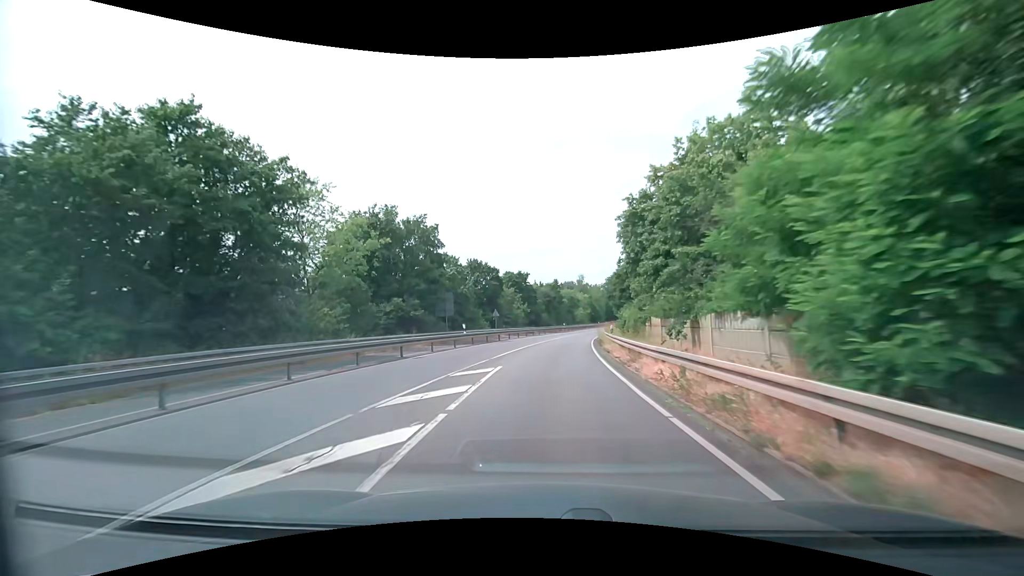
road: tertiary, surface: asphalt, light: Day
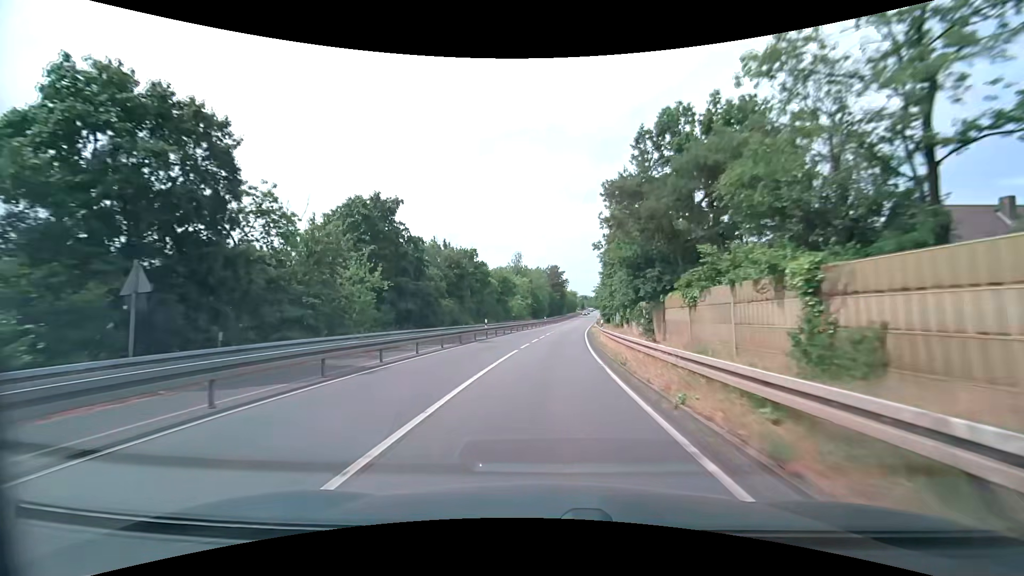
(+2.2, +43.7) m; +7°
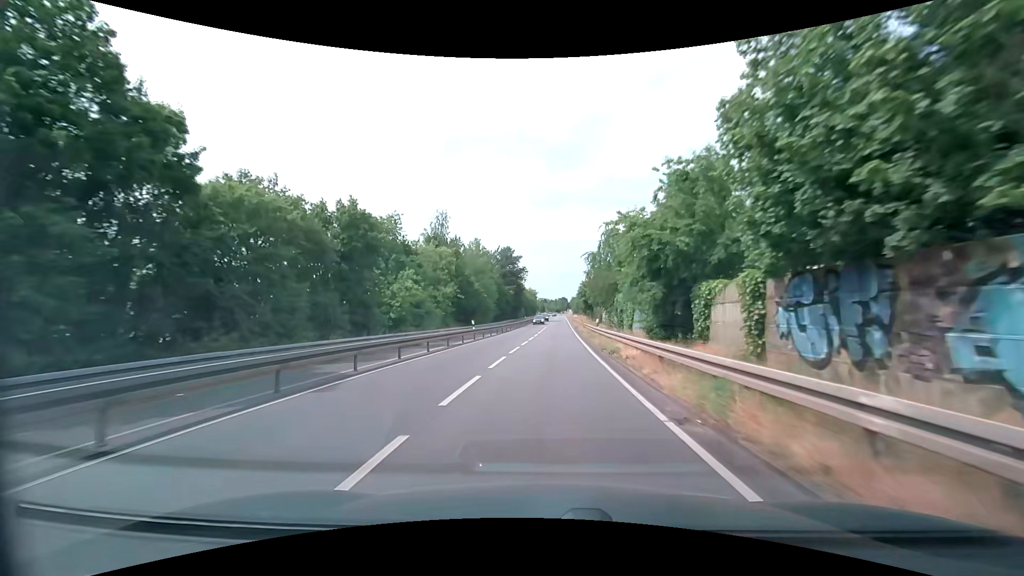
(+2.5, +45.7) m; +5°
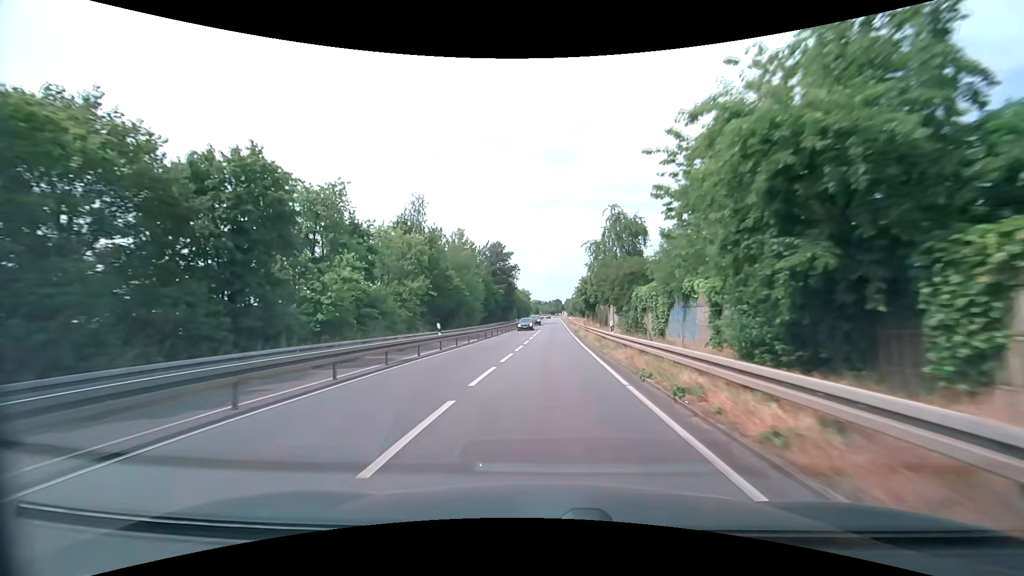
(0.0, +9.4) m; 0°
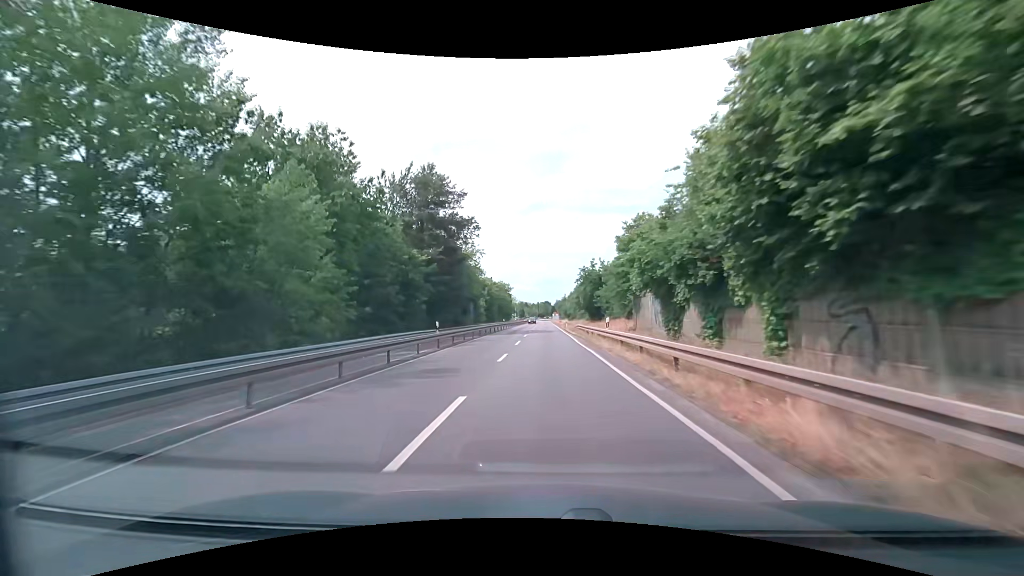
(+0.8, +47.8) m; +2°
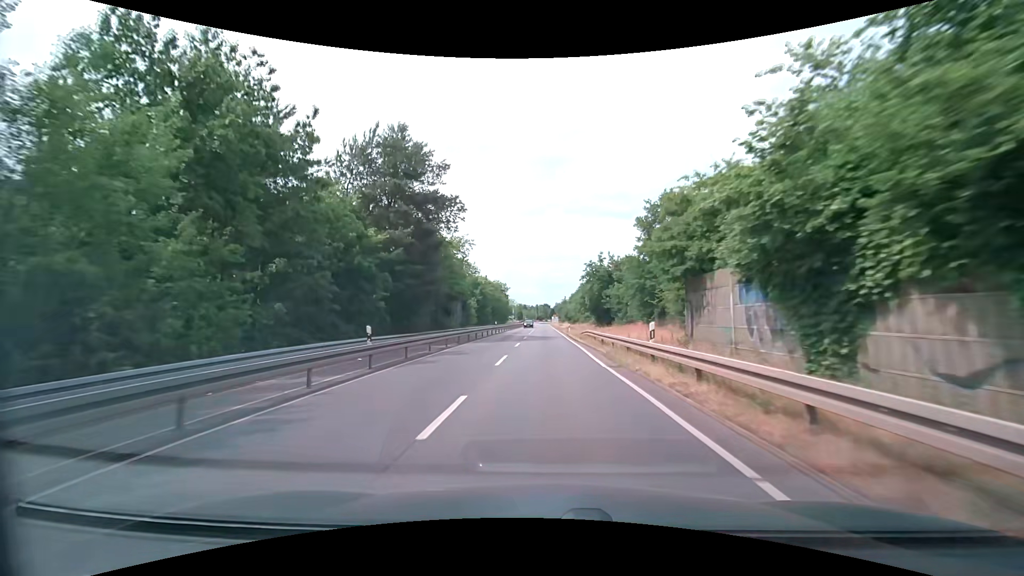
(-0.1, +9.7) m; 0°
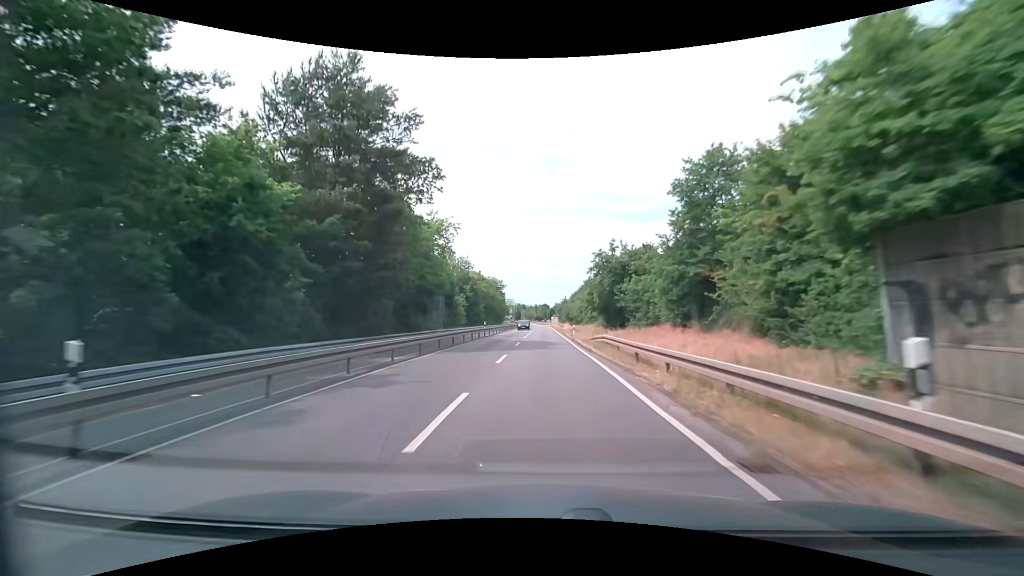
(+0.1, +9.6) m; 0°
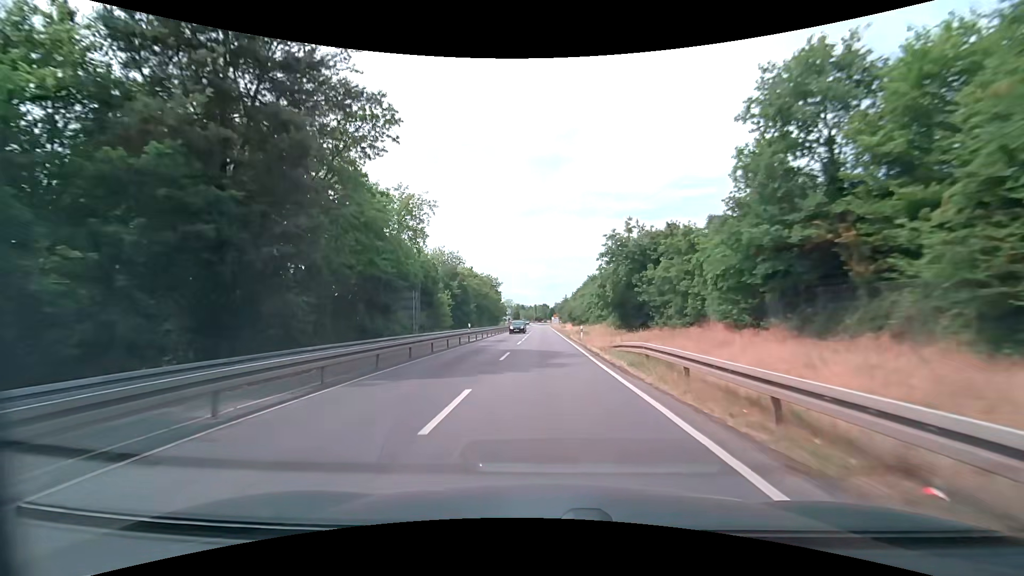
(0.0, +9.6) m; 0°
(0, +10) (0, +20) (0, +30) (0, +40) (0, +50) (0, +60) (0, +70) (0, +80) (0, +90) (0, +100) m
